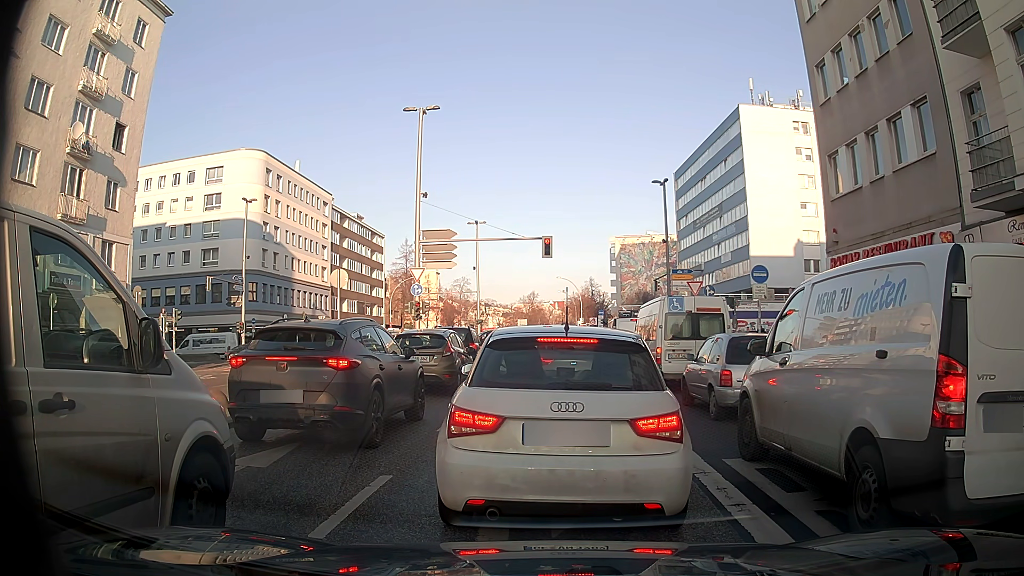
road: secondary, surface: asphalt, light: Day
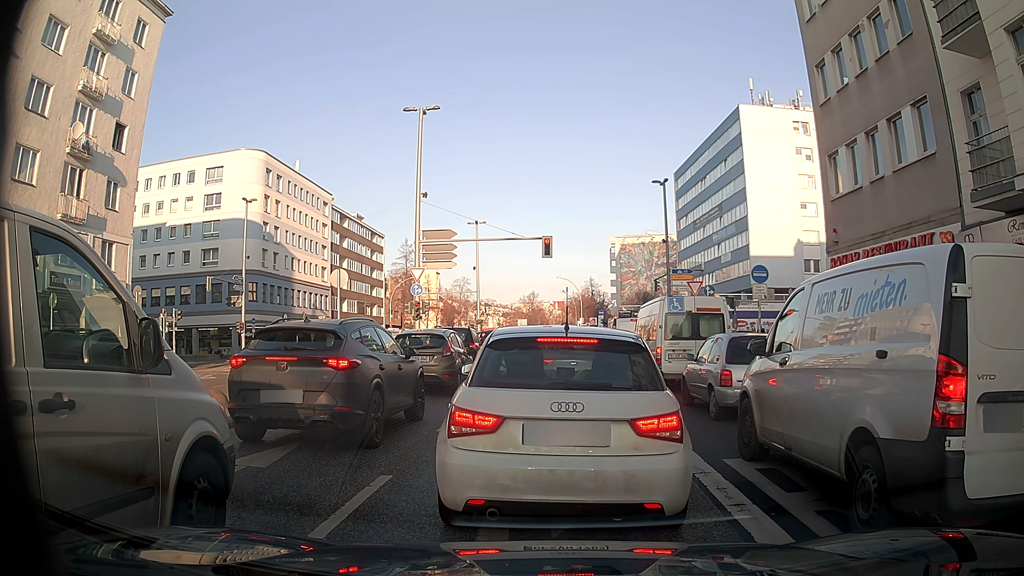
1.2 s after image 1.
(0.0, 0.0) m; 0°
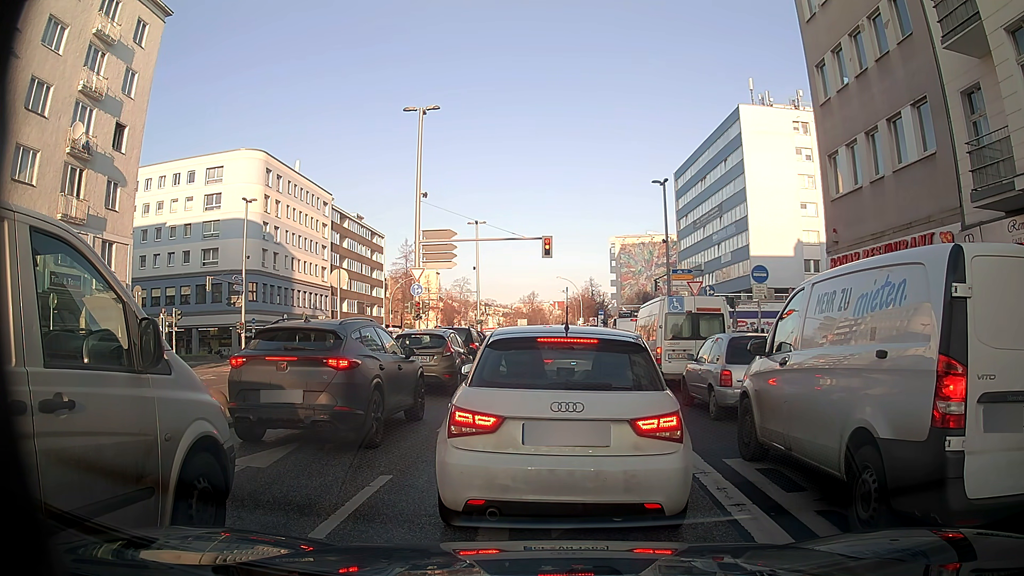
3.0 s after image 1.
(0.0, 0.0) m; 0°
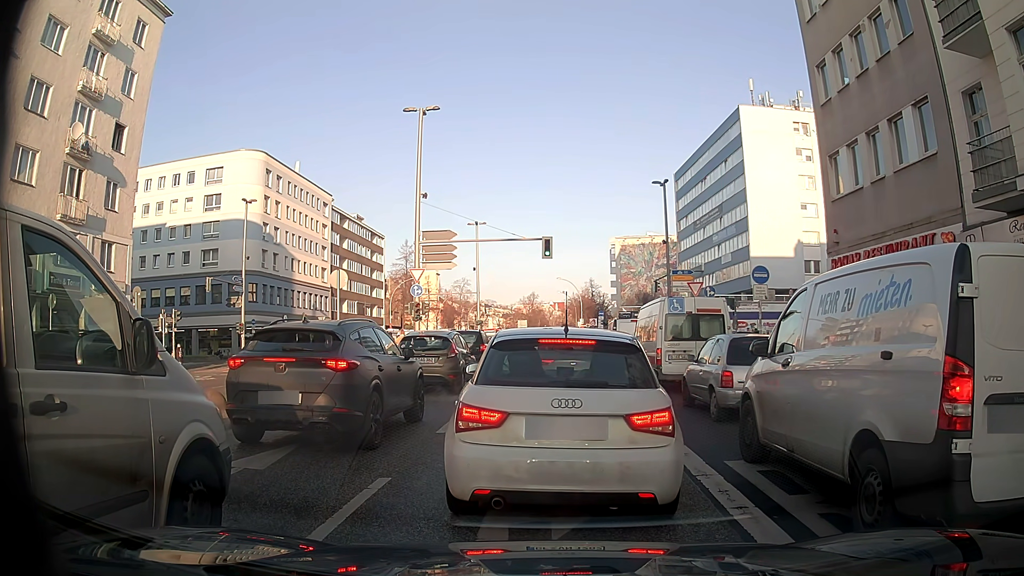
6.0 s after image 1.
(0.0, 0.0) m; 0°
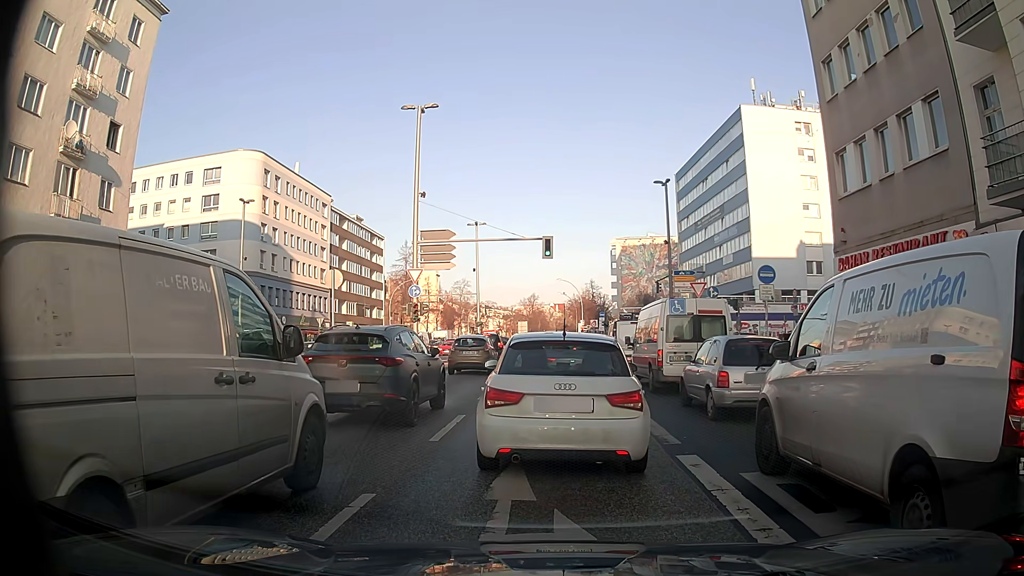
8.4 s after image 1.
(0.0, +0.6) m; 0°
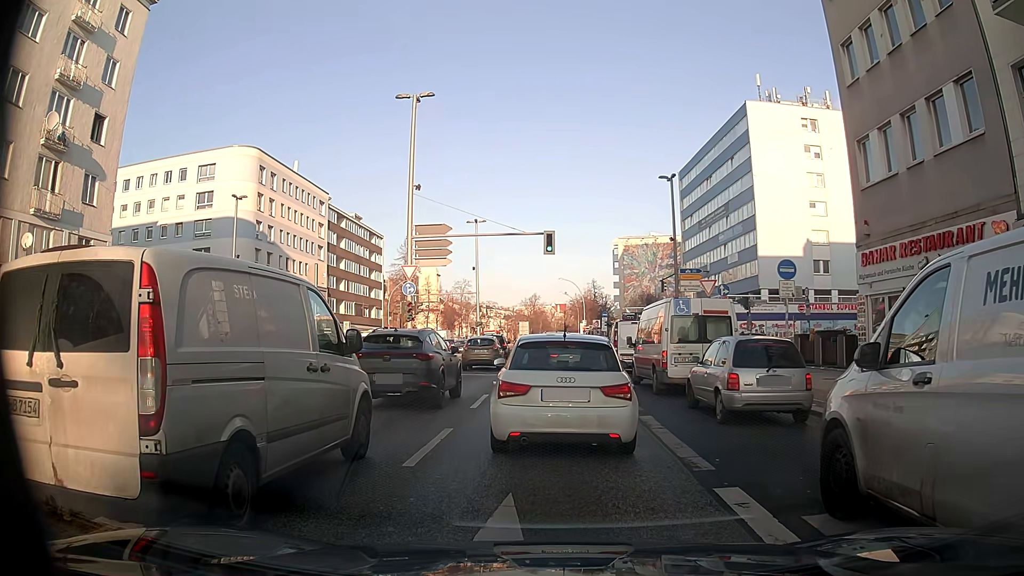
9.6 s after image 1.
(0.0, +1.8) m; +1°
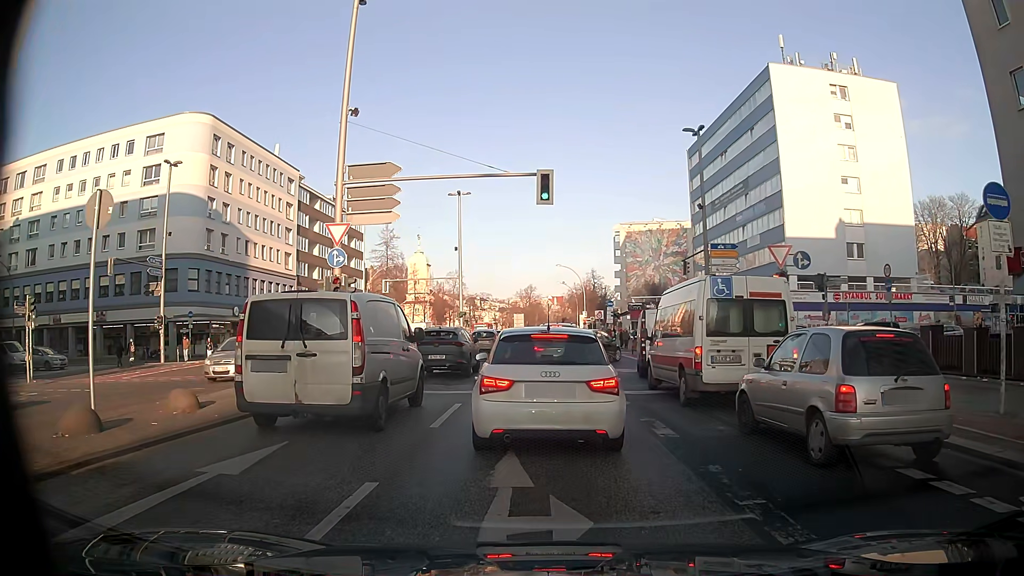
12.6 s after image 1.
(+0.1, +10.4) m; 0°
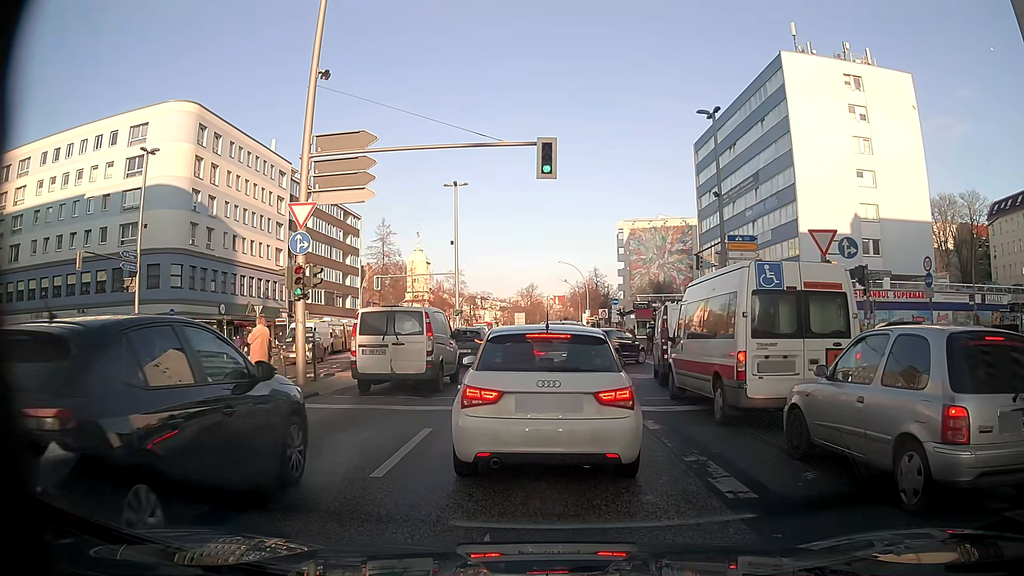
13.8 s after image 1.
(0.0, +3.2) m; -1°
